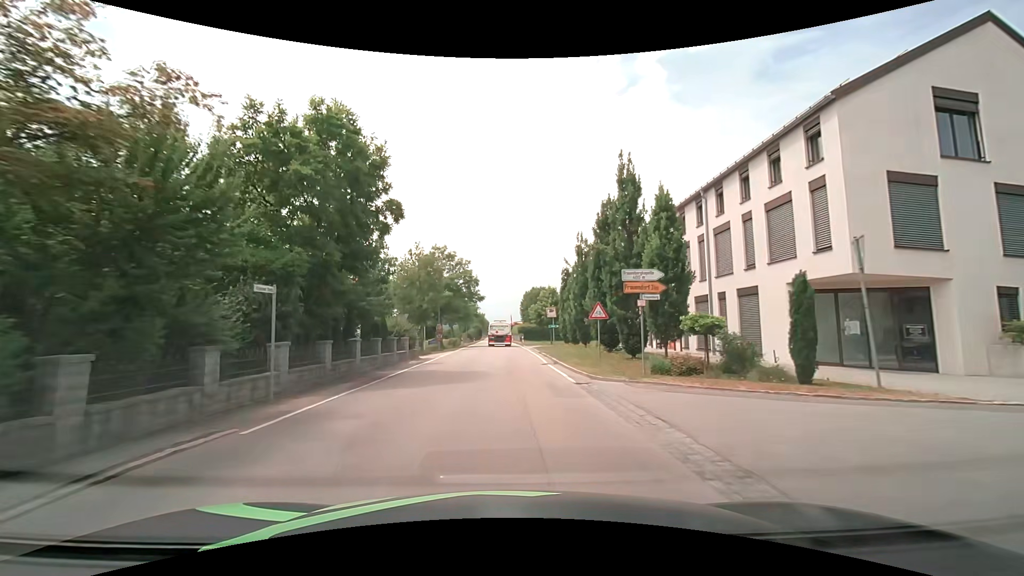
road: secondary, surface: asphalt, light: Day
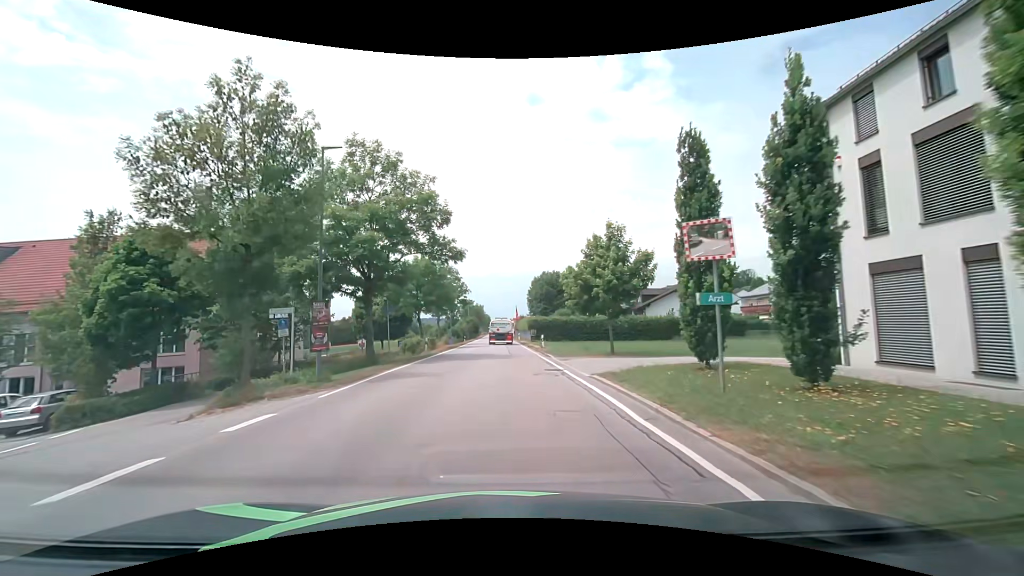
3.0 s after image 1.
(-0.1, +32.0) m; -1°
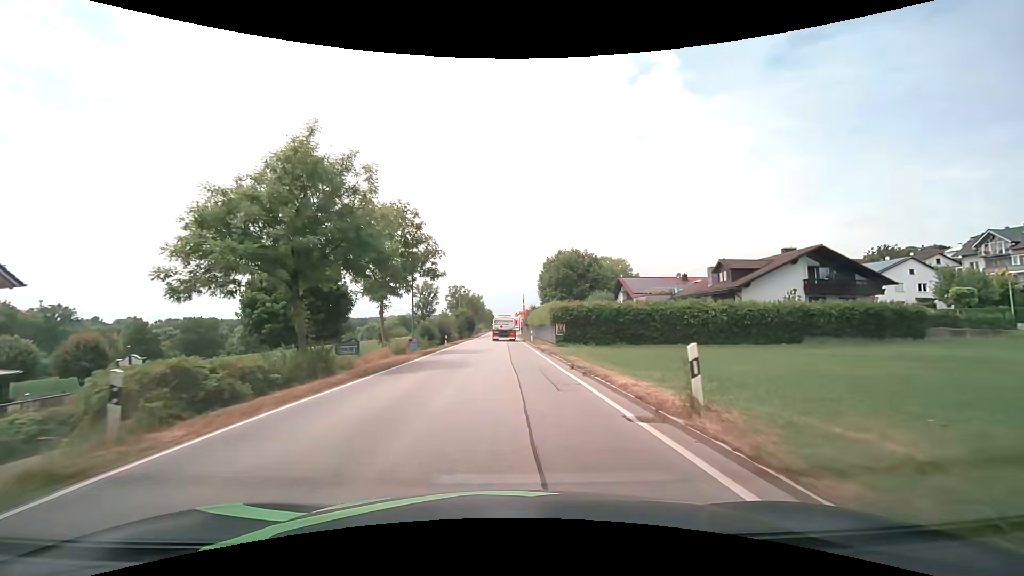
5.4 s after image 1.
(+0.1, +27.9) m; 0°
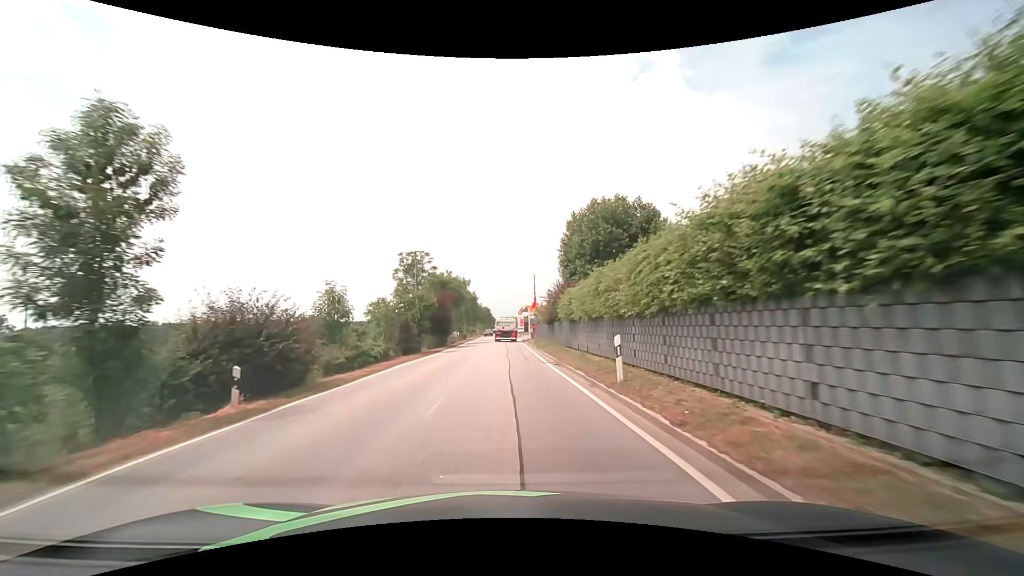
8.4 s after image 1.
(-0.1, +37.2) m; 0°
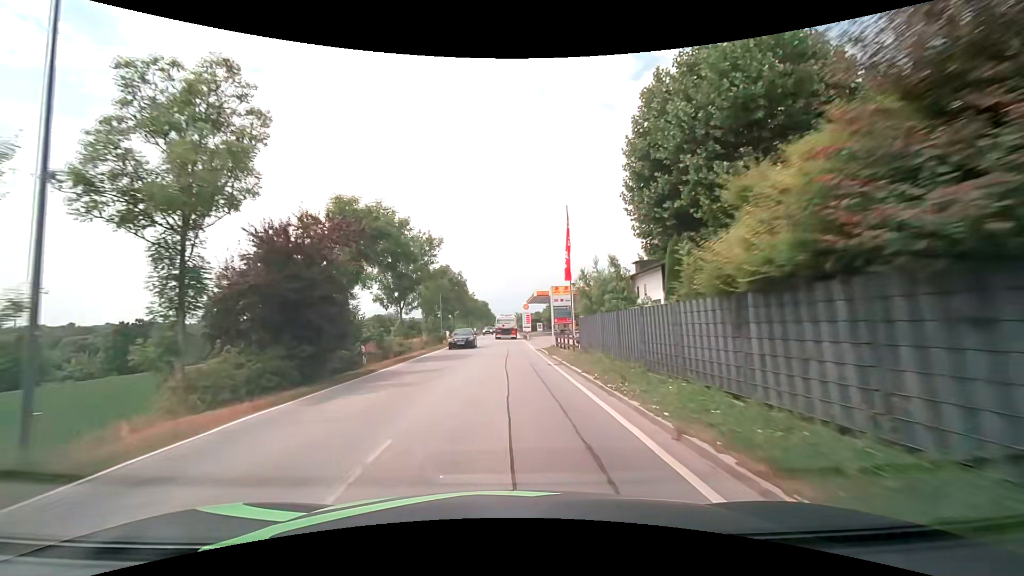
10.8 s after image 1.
(-0.2, +31.5) m; 0°
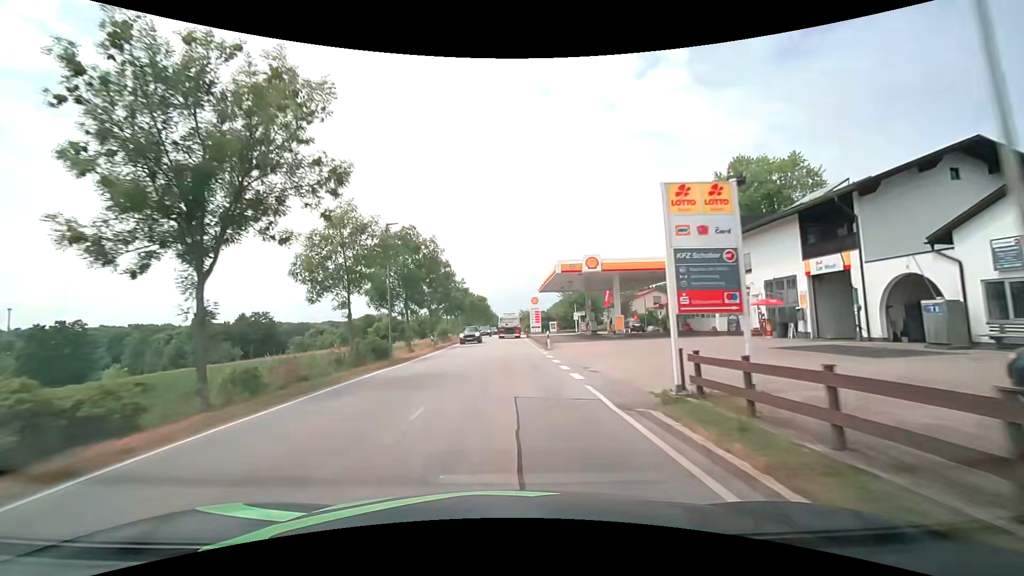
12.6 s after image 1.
(-0.1, +24.4) m; 0°
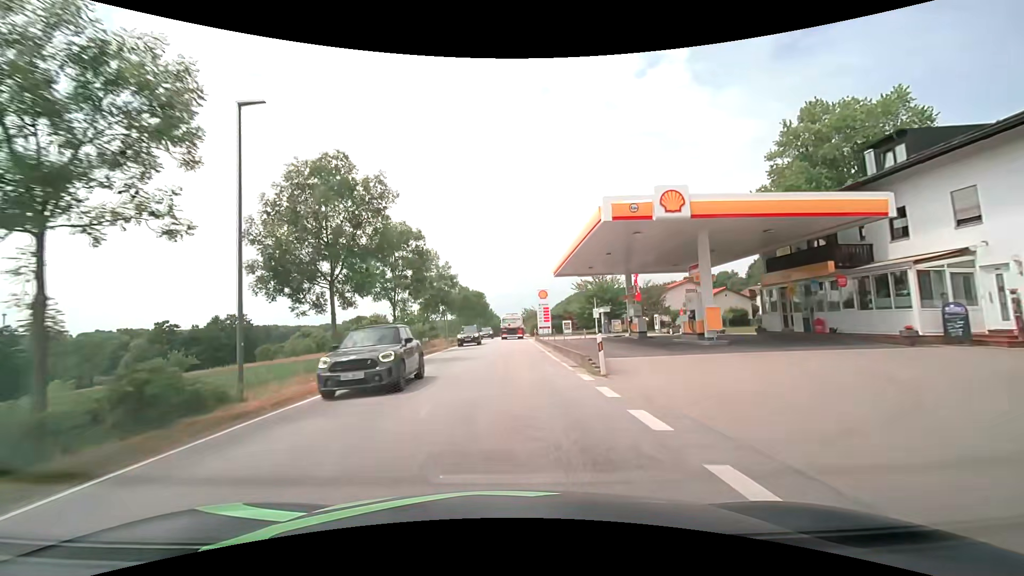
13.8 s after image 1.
(0.0, +16.4) m; 0°
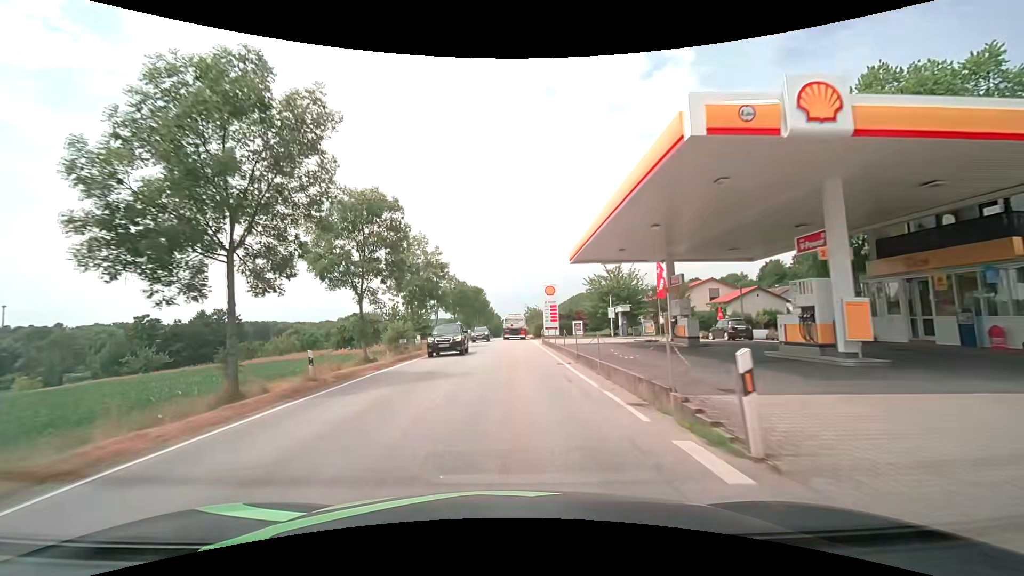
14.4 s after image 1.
(0.0, +8.1) m; 0°
(0, +10) (0, +20) (0, +30) (0, +40) (0, +50) (+1, +60) (+1, +70) (+1, +80) (+1, +90) (+1, +100) m
